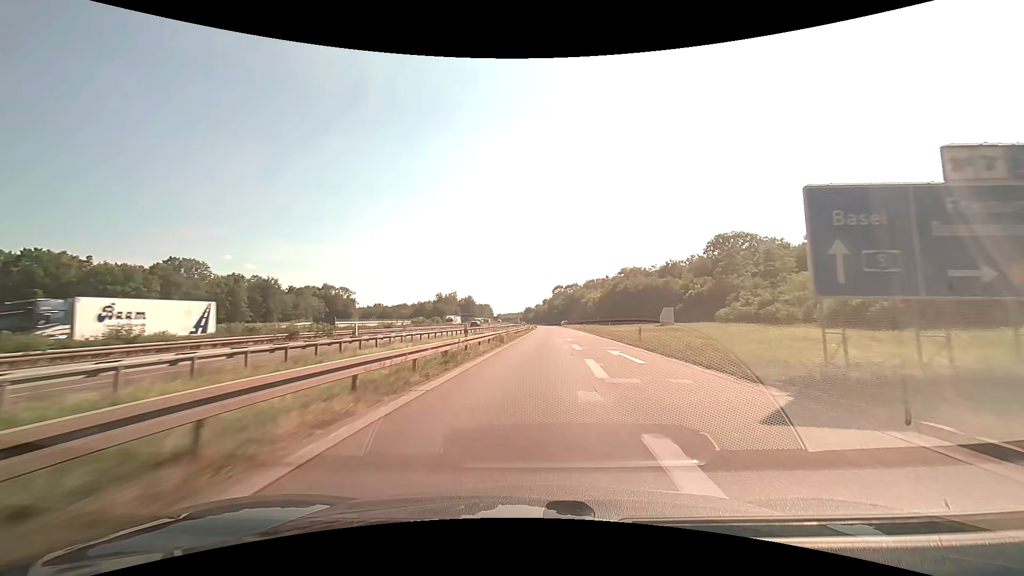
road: motorway_link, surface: asphalt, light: Day
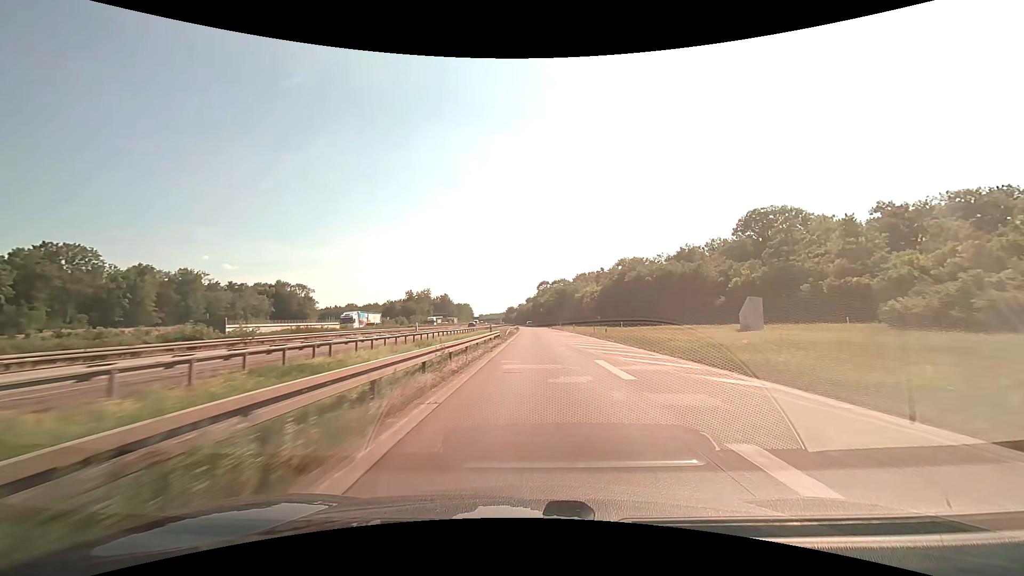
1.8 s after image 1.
(+0.8, +36.8) m; +2°
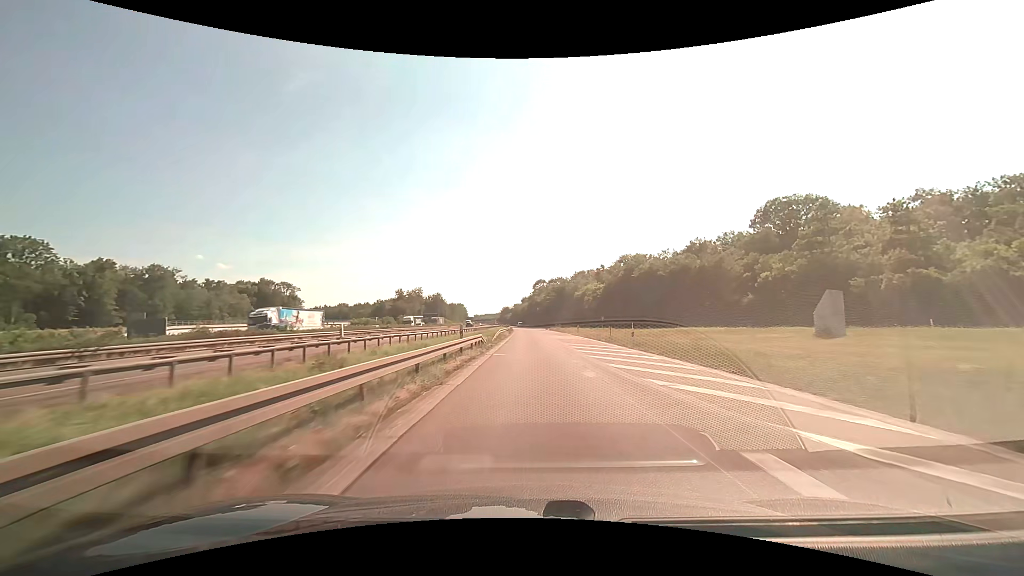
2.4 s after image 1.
(0.0, +12.5) m; +1°
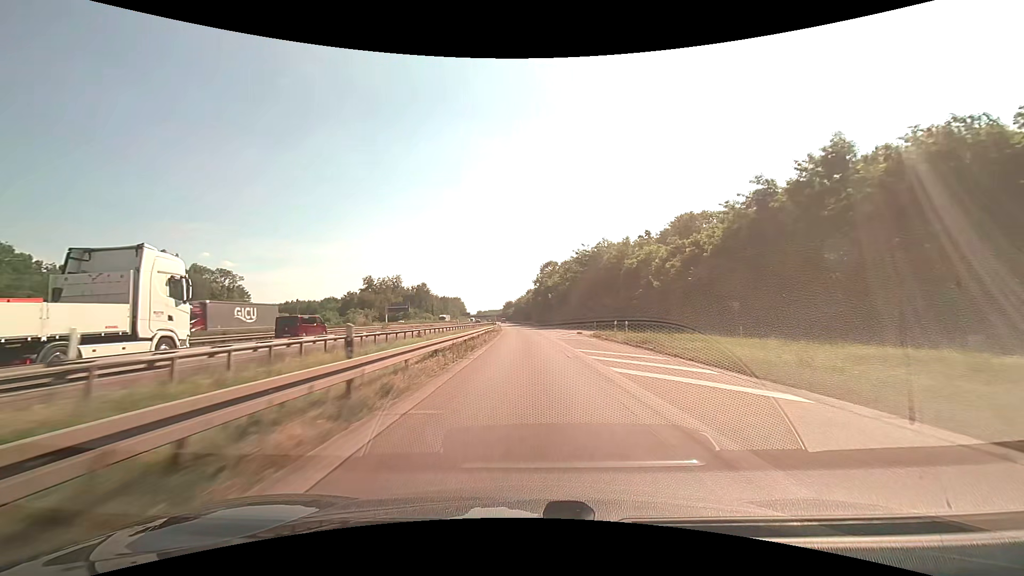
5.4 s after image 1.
(-0.1, +64.1) m; -1°
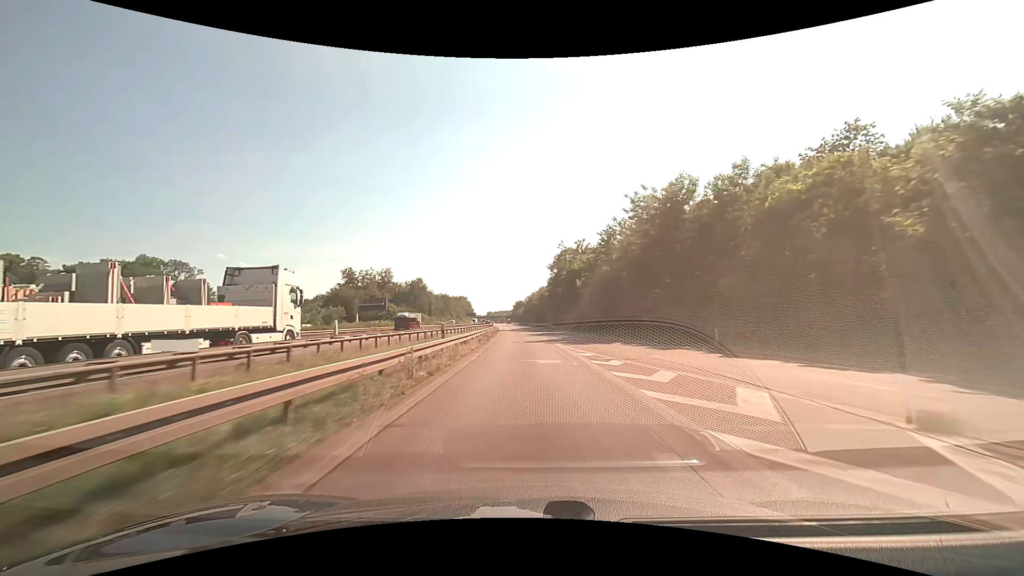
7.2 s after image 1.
(-0.4, +38.3) m; -1°
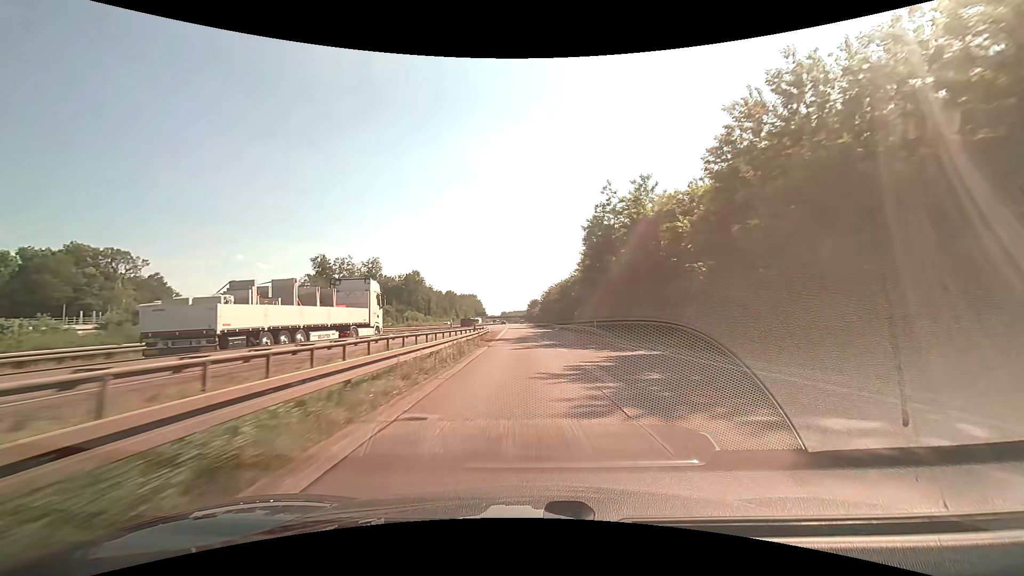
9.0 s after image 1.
(-0.6, +37.9) m; -2°
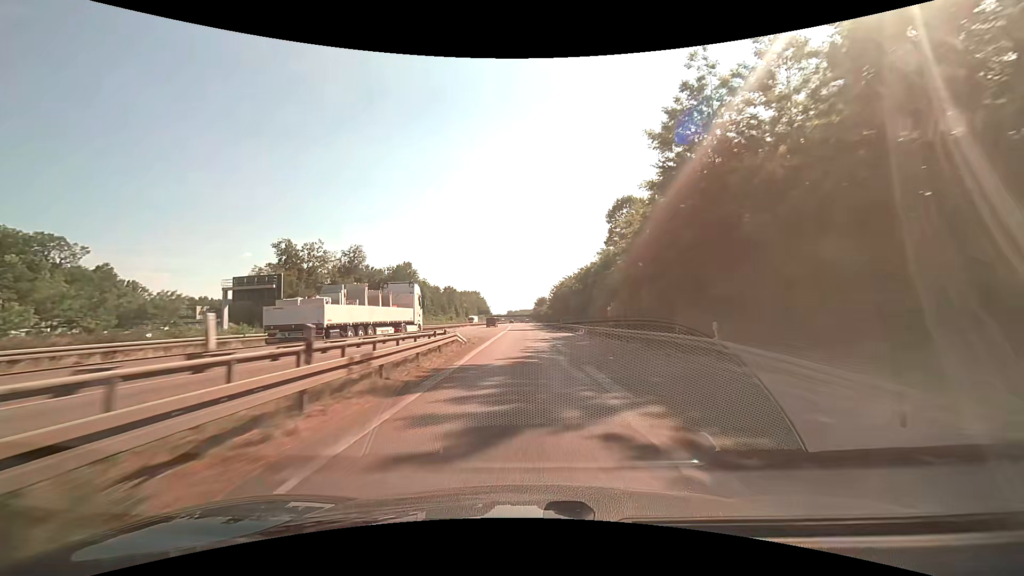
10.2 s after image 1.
(-0.2, +25.5) m; -1°
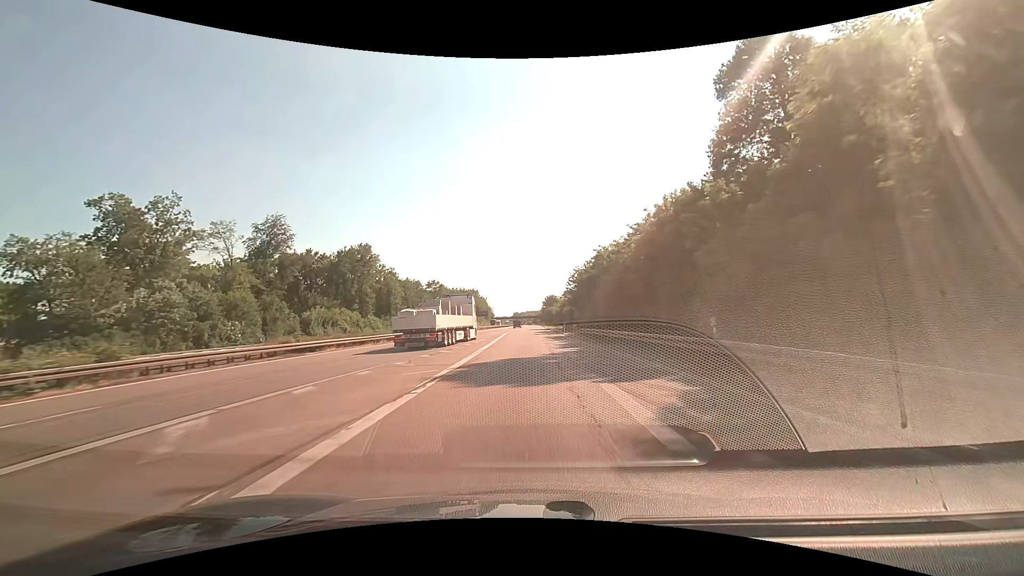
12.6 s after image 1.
(-0.5, +51.7) m; -1°
(0, +10) (0, +20) (0, +30) (0, +40) (0, +50) (0, +60) (0, +70) (0, +80) (0, +90) (0, +100) m
